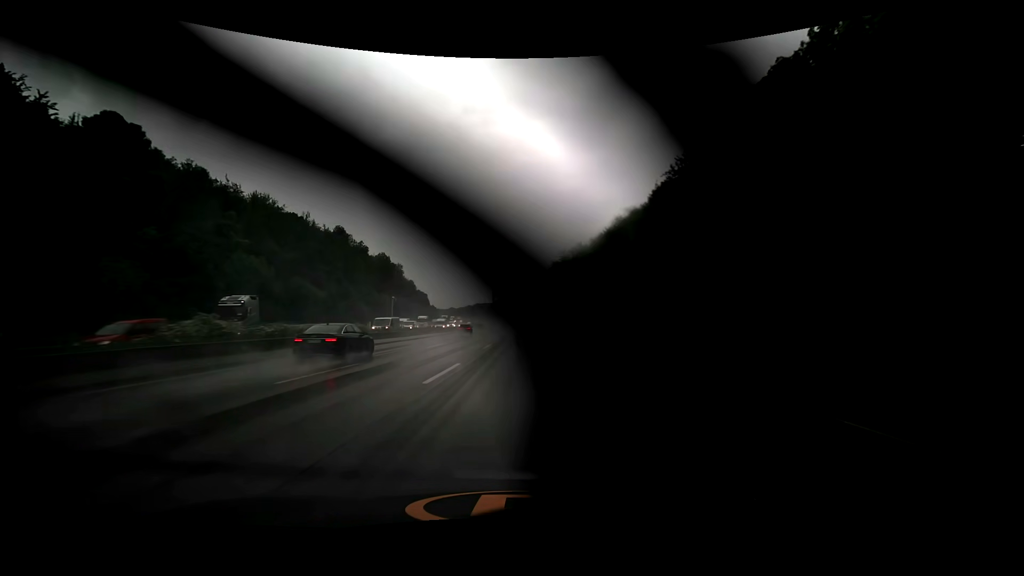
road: motorway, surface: asphalt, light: Day
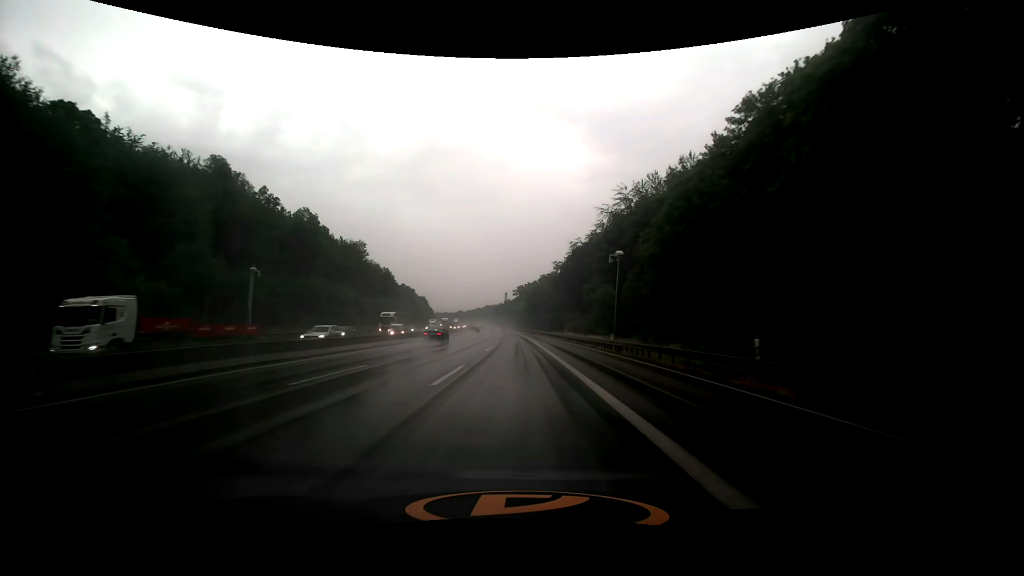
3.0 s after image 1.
(-1.6, +72.0) m; -2°
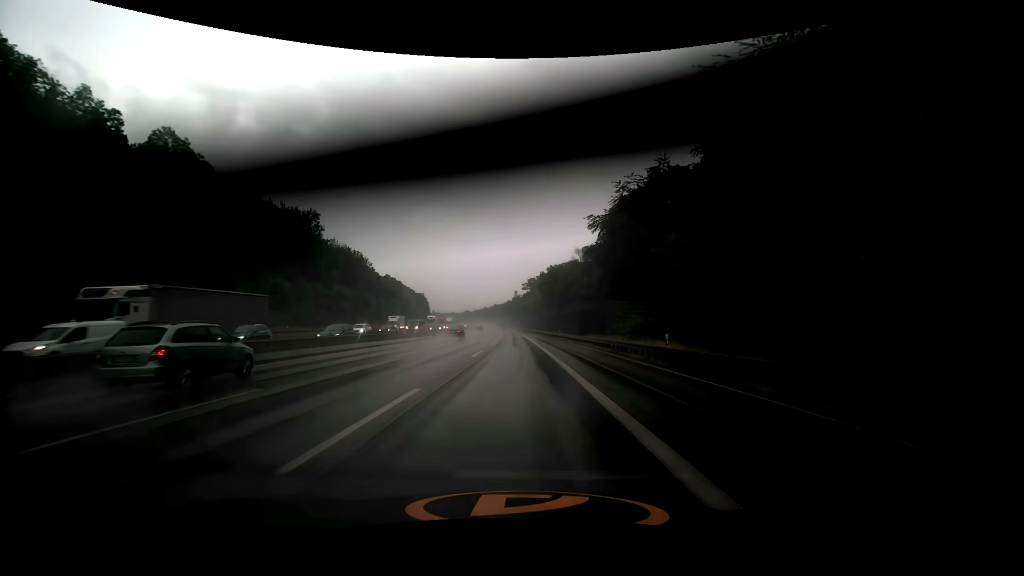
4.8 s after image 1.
(-0.4, +43.3) m; -1°
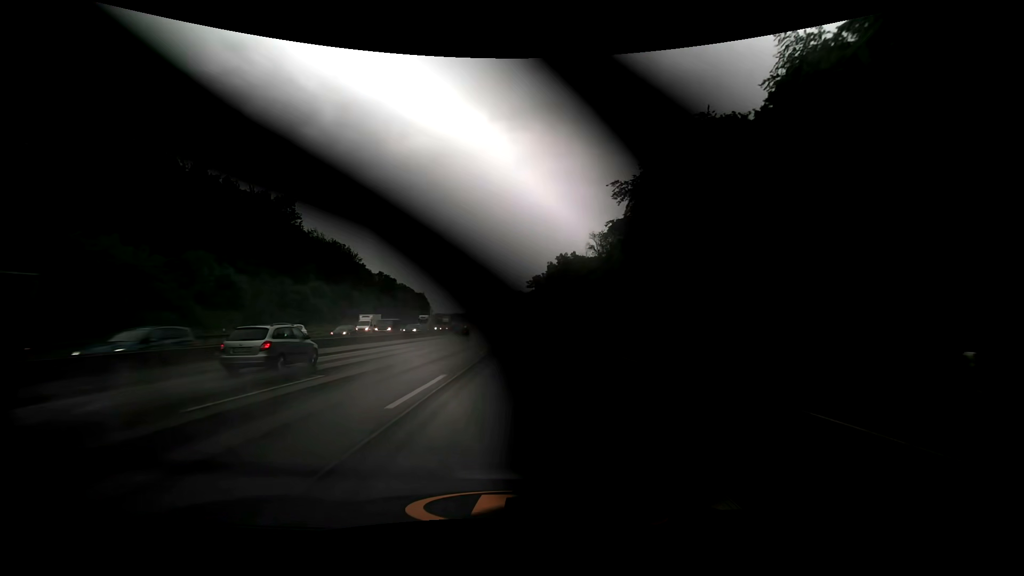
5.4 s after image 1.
(0.0, +14.5) m; 0°
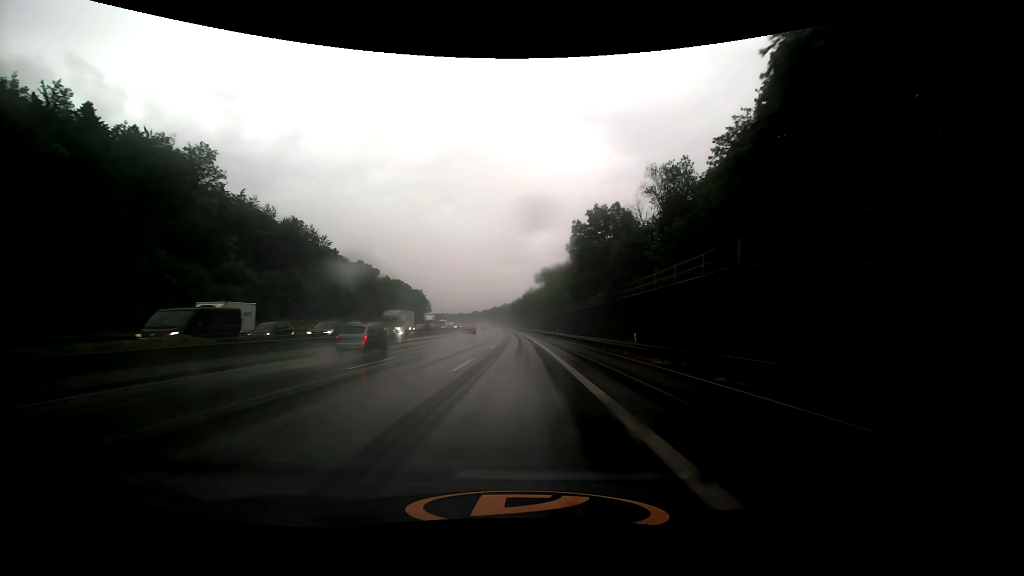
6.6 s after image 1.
(-0.3, +28.9) m; -1°
(0, +10) (0, +20) (0, +30) (0, +40) (0, +50) (-1, +60) (-1, +70) (-1, +80) (-1, +90) (-2, +100) m
